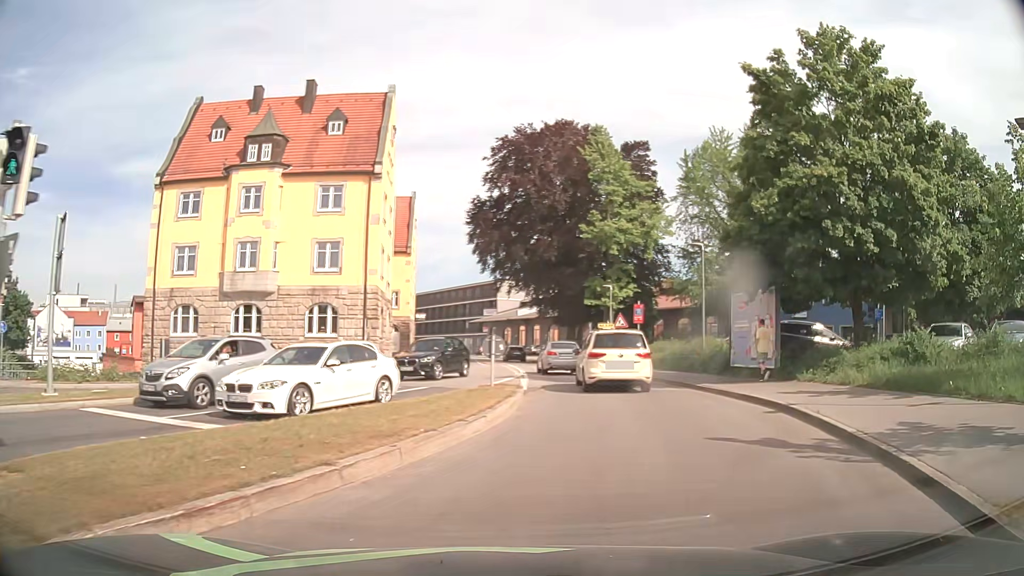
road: primary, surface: asphalt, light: Day
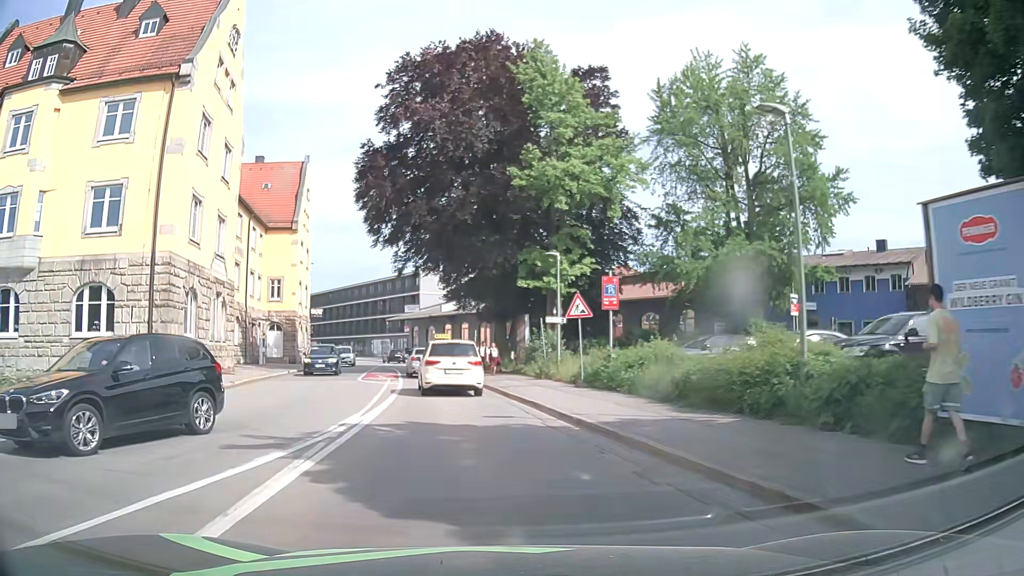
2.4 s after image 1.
(+2.5, +17.2) m; +6°
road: residential
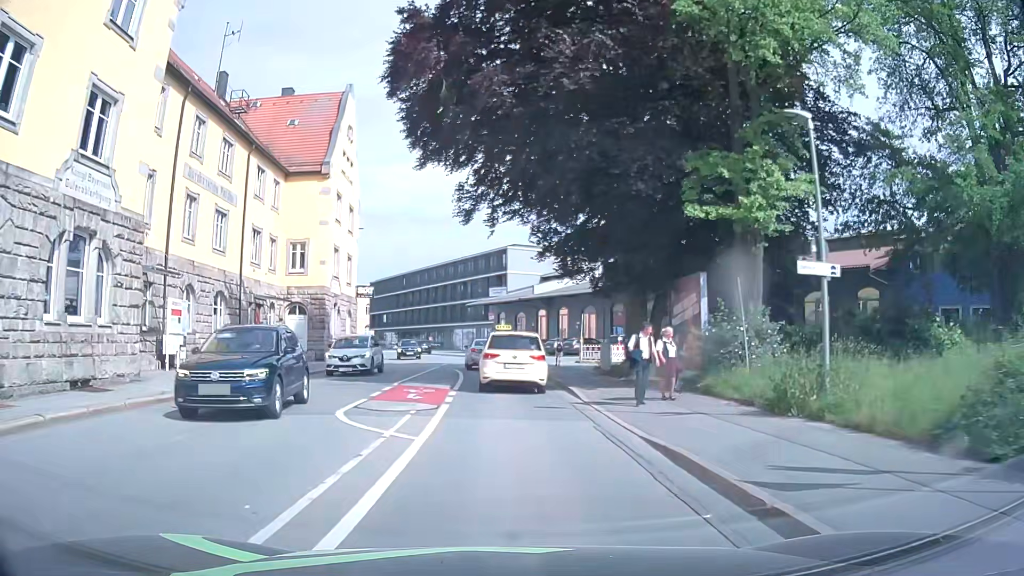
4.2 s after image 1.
(-1.4, +17.2) m; -7°
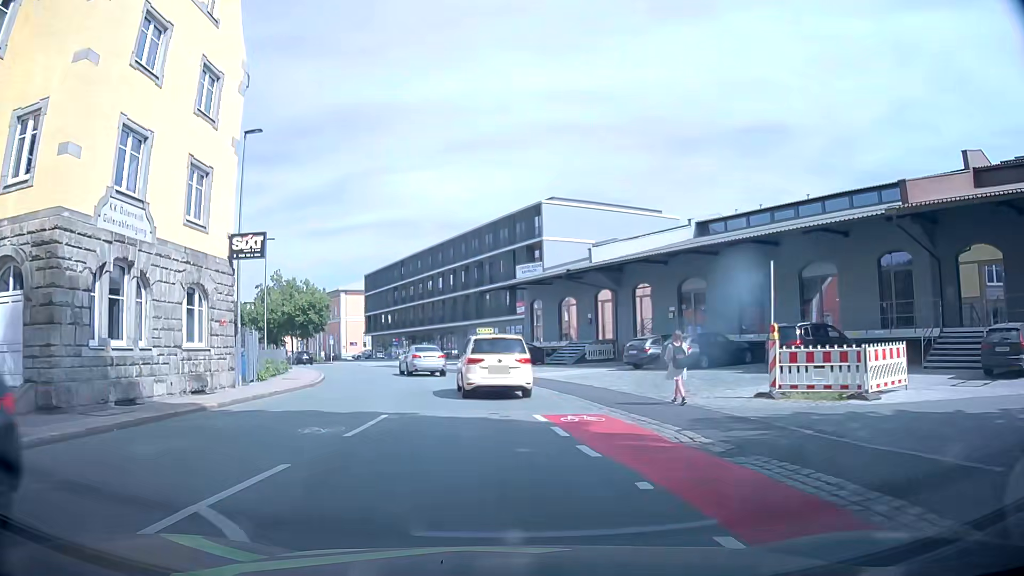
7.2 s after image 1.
(-0.5, +27.2) m; -2°
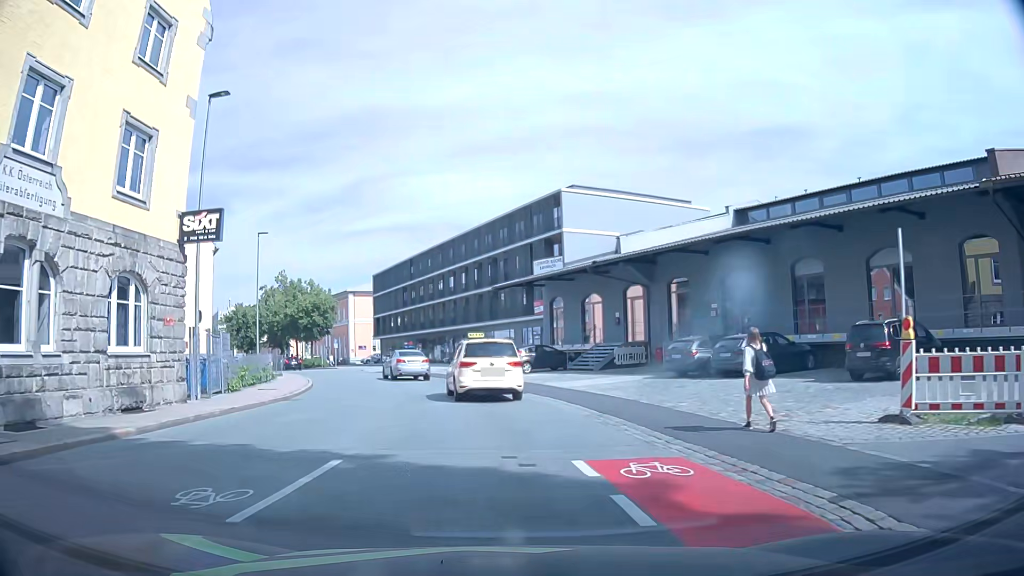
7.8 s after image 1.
(-0.1, +5.0) m; -2°
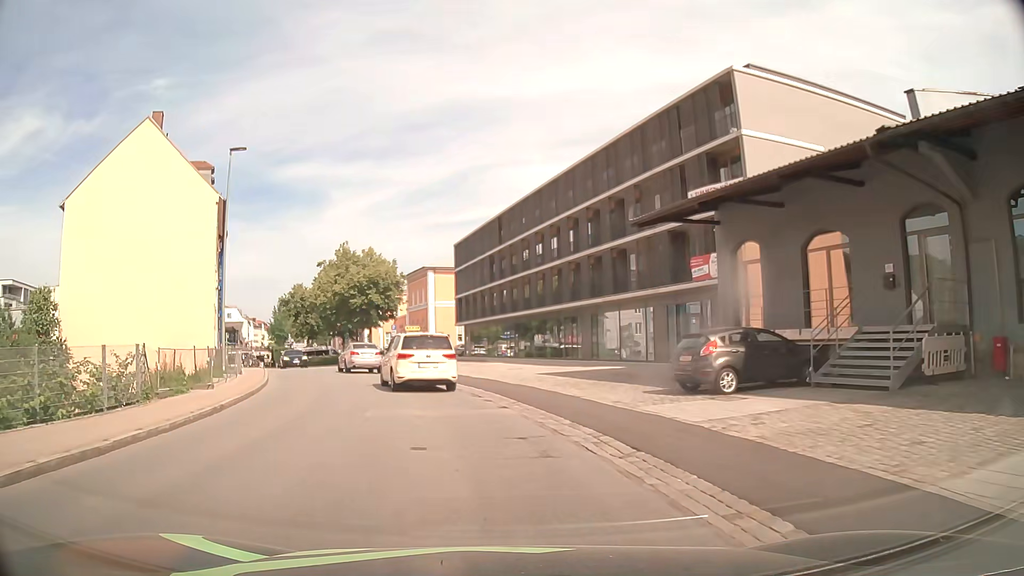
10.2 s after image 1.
(-1.2, +20.4) m; -9°
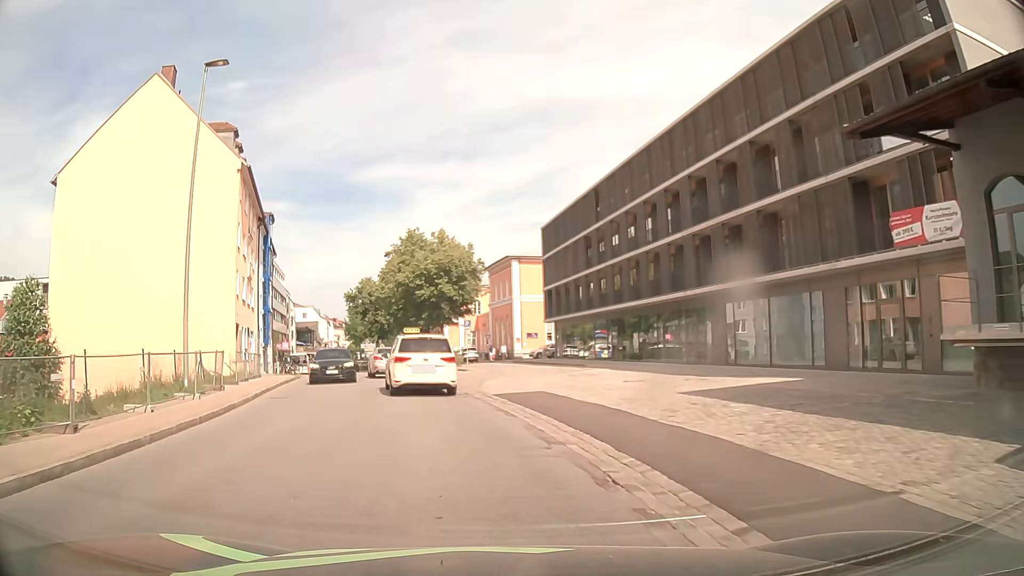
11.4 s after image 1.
(-0.7, +10.7) m; -7°
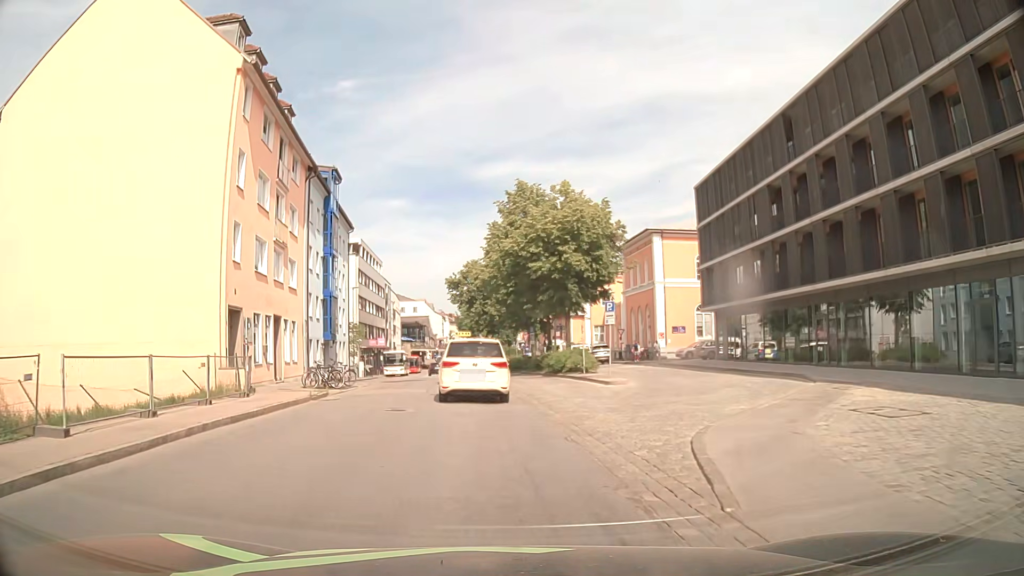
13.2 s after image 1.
(-1.4, +15.6) m; -11°
